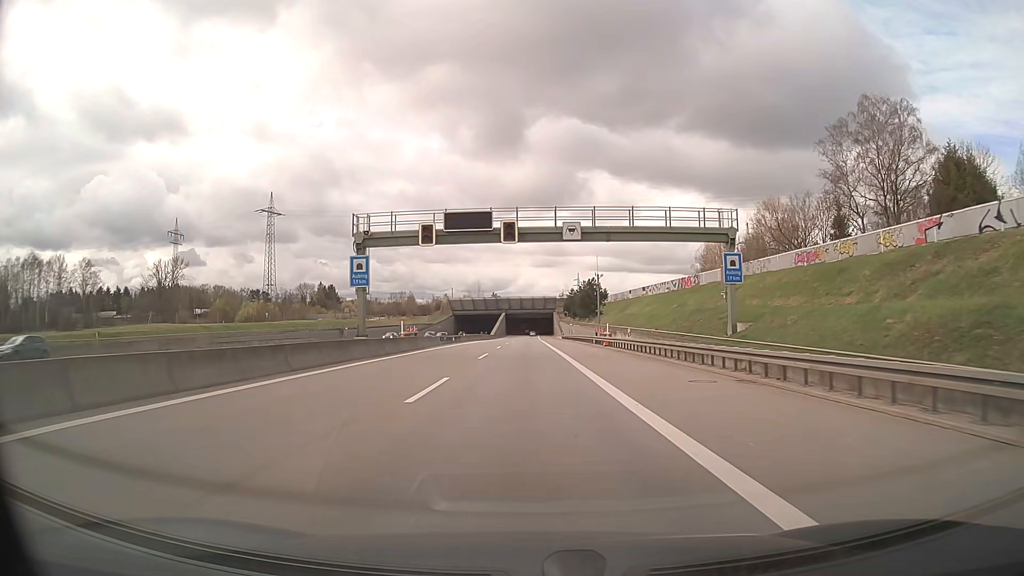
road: motorway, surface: asphalt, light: Day
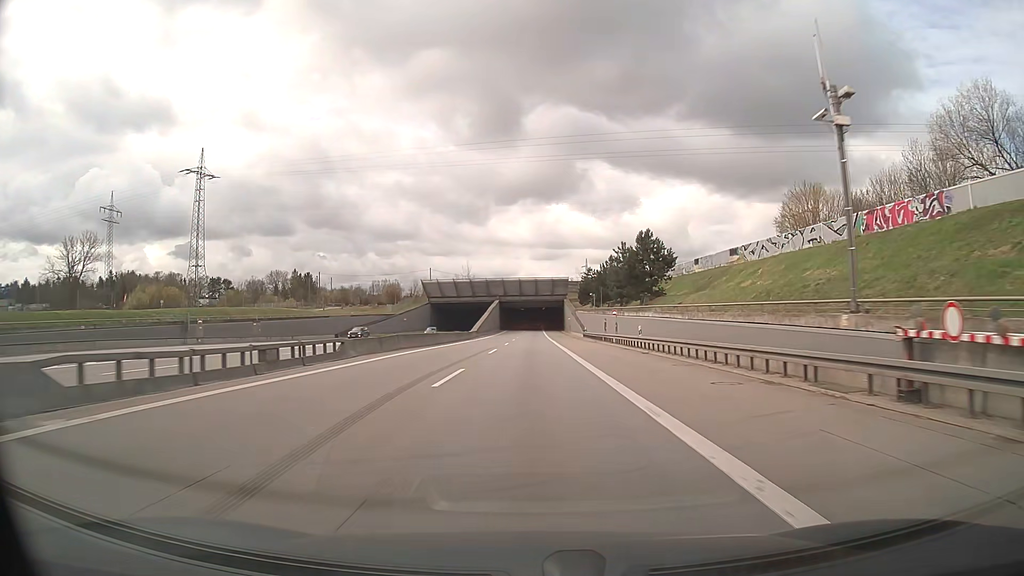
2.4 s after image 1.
(-0.1, +51.8) m; 0°
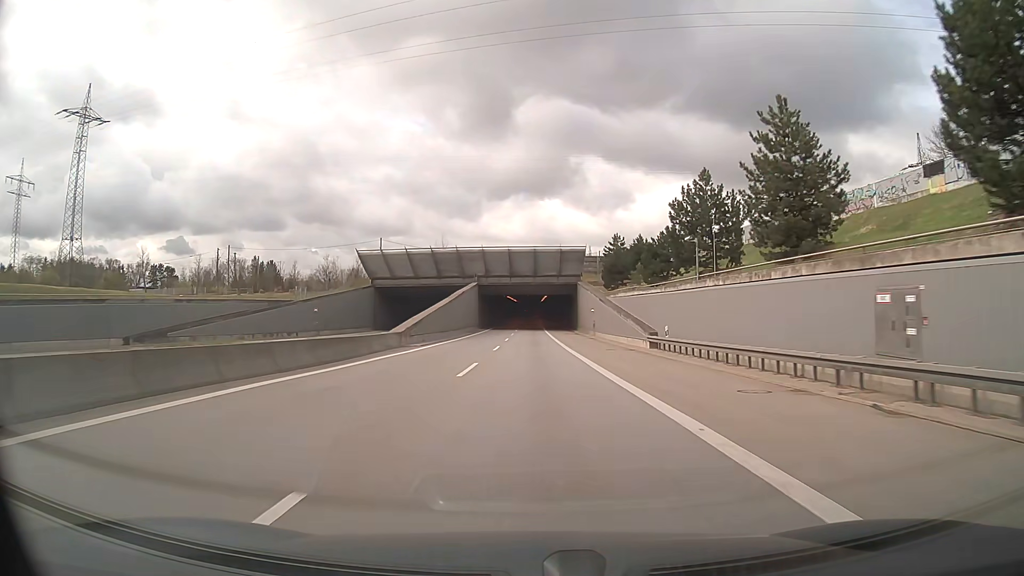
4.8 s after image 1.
(+0.1, +51.9) m; 0°
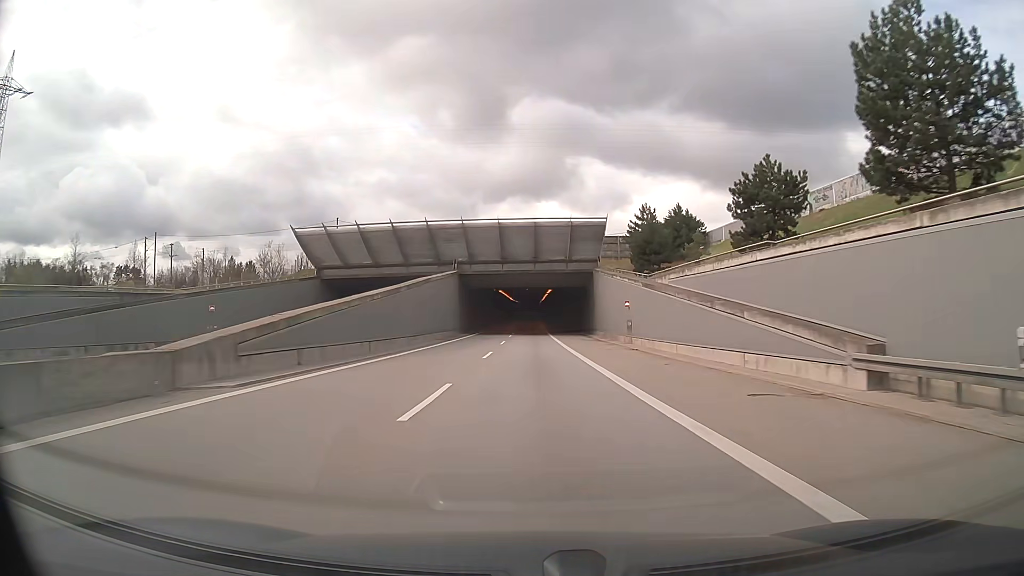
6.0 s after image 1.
(+0.1, +25.9) m; 0°
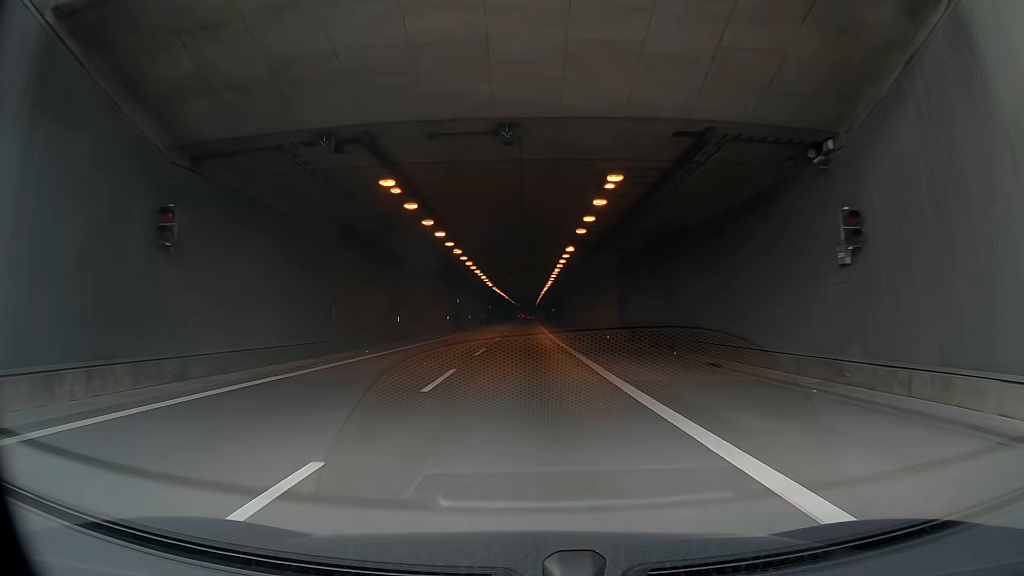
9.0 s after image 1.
(0.0, +64.2) m; 0°
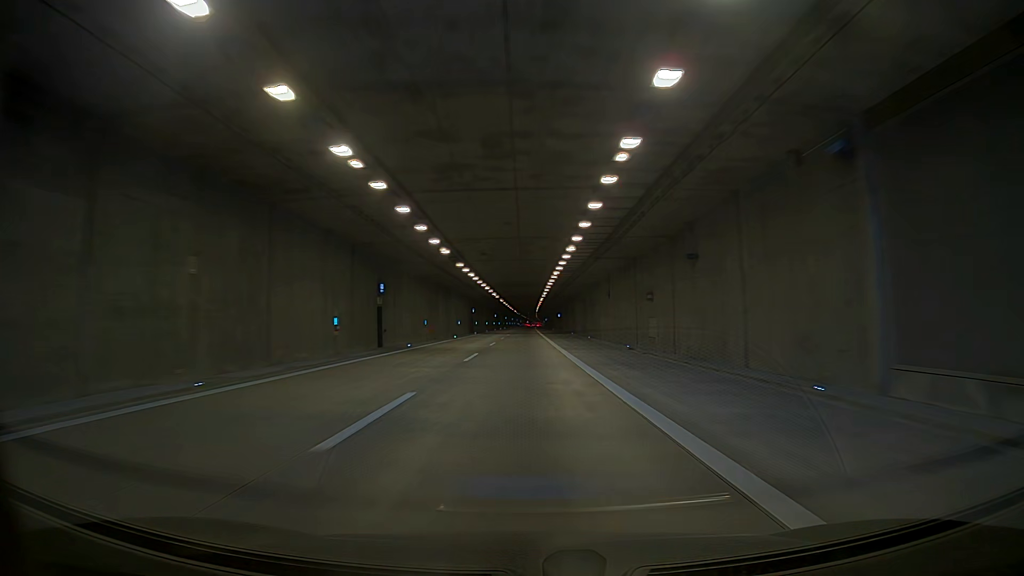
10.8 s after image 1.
(-0.9, +38.1) m; -1°
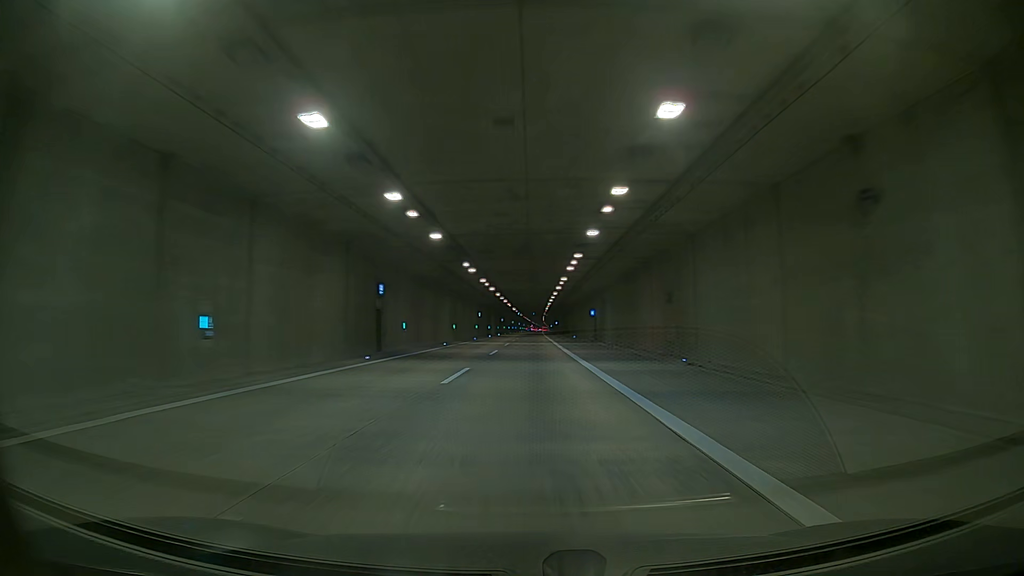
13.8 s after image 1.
(+1.8, +62.7) m; -1°
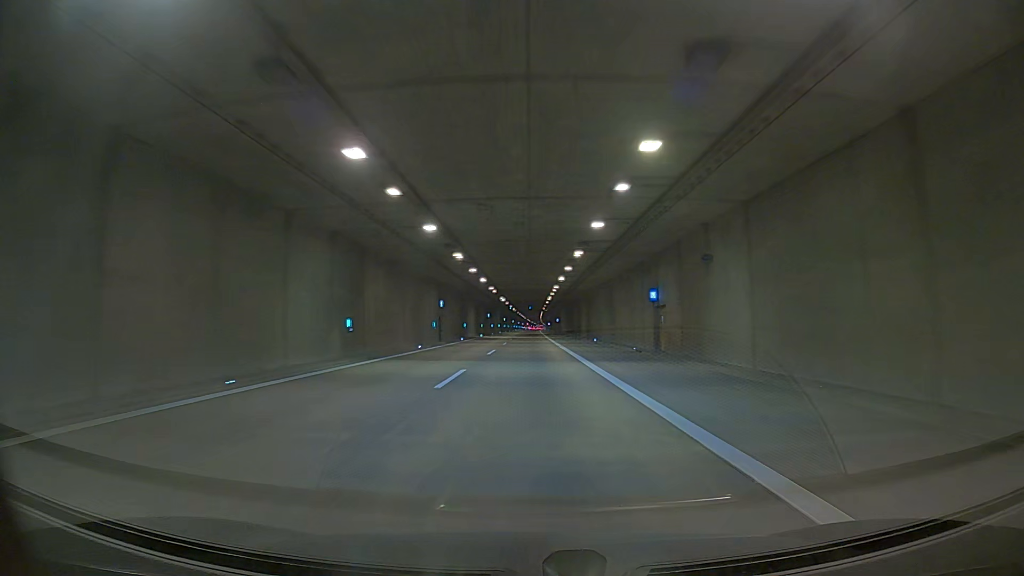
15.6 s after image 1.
(0.0, +37.4) m; 0°
